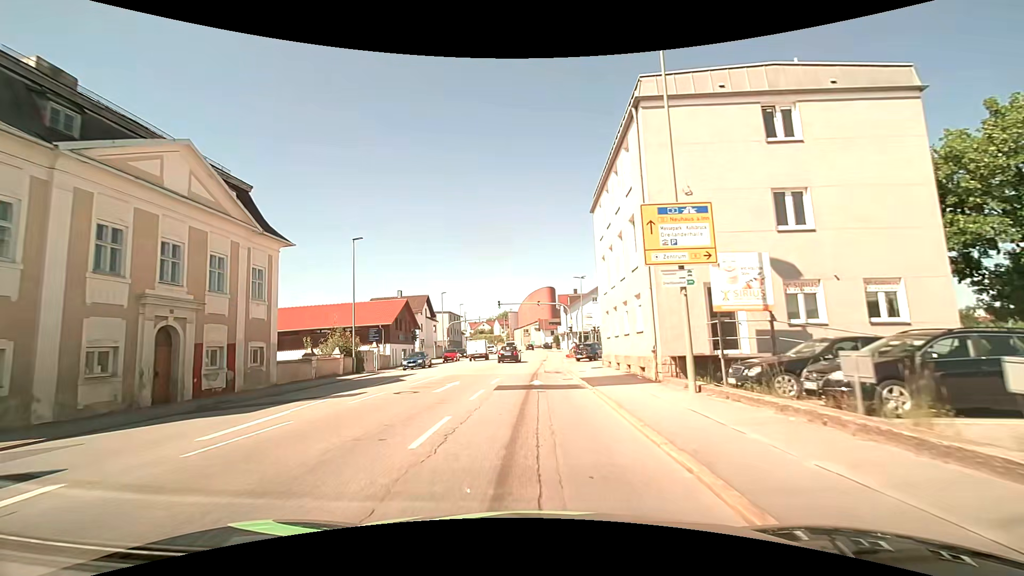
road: tertiary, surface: asphalt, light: Day
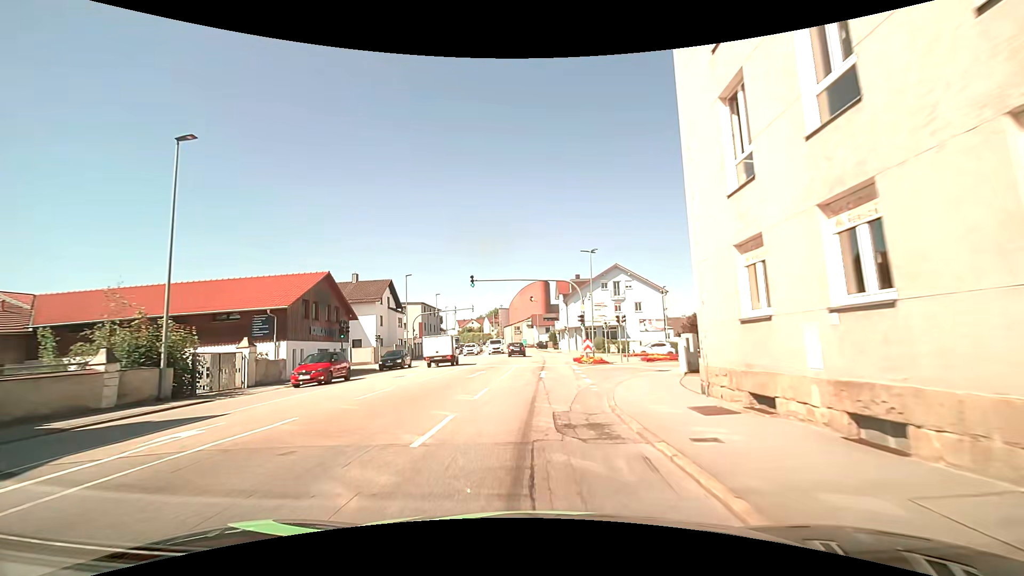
(+0.2, +18.5) m; +1°
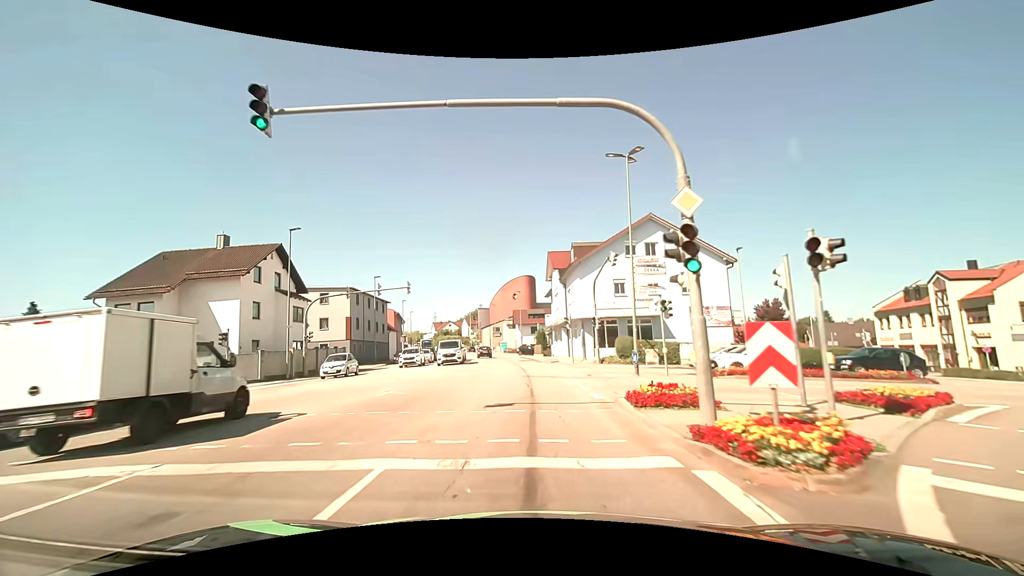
(+0.5, +25.7) m; +2°
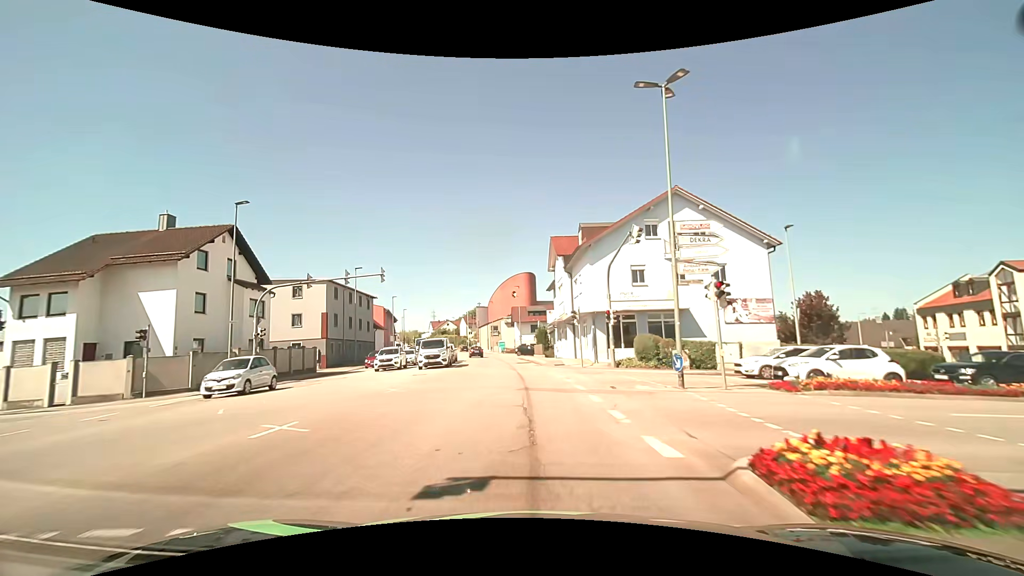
(0.0, +6.5) m; 0°
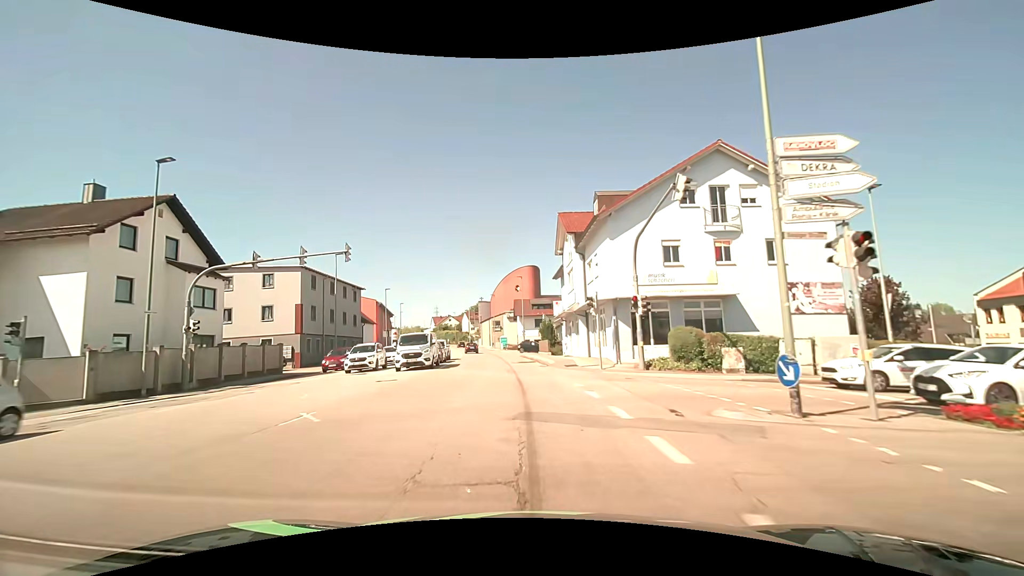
(-0.1, +6.4) m; -1°
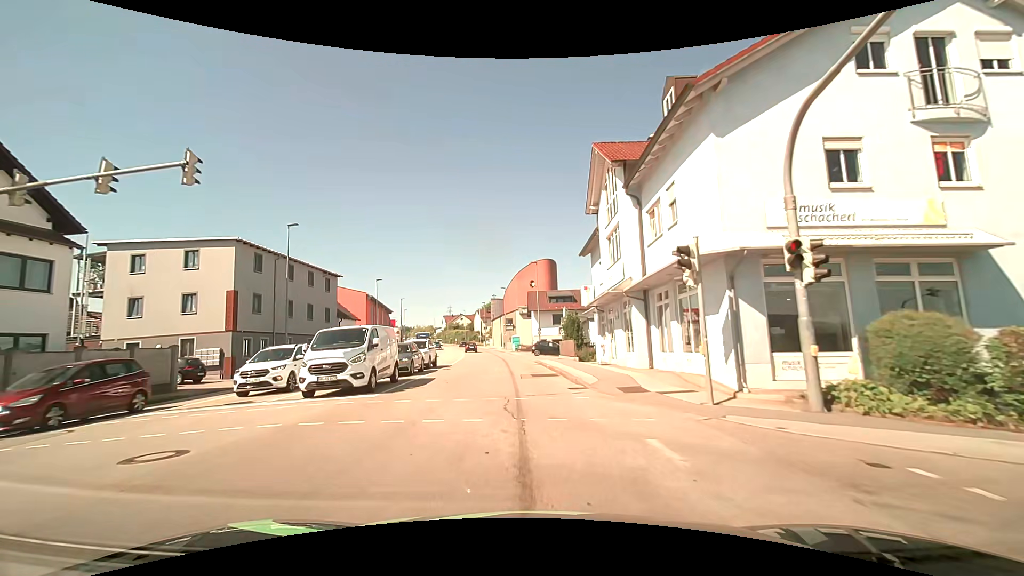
(-0.1, +12.1) m; -2°
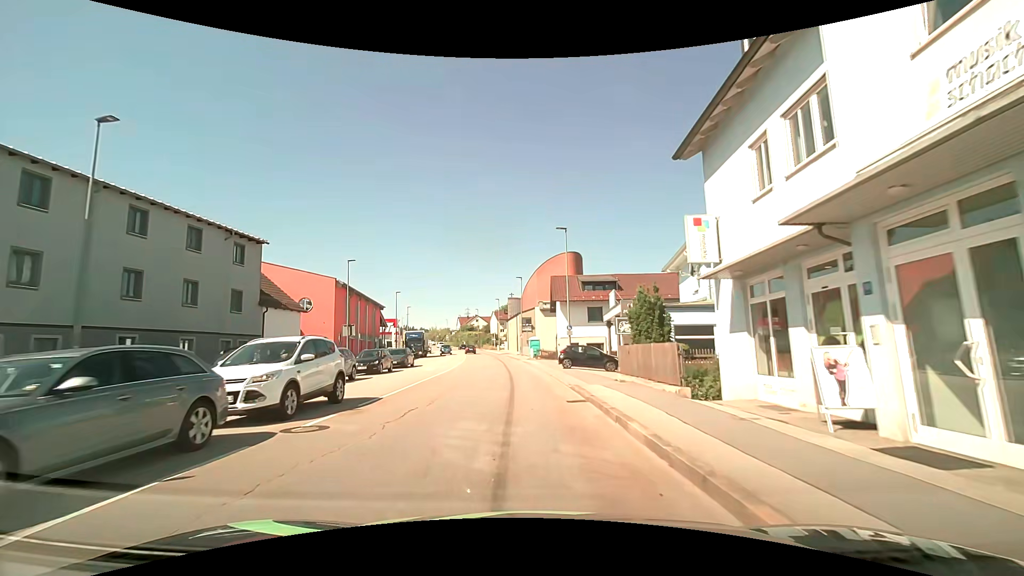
(-0.4, +17.7) m; -2°
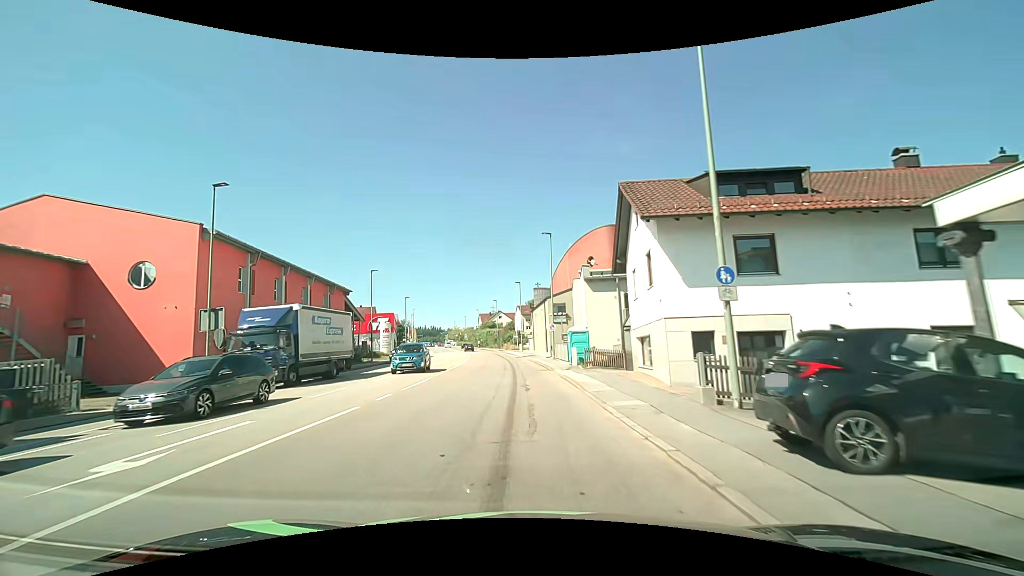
(-0.9, +25.3) m; -3°
(0, +10) (-1, +20) (-1, +30) (-2, +40) (-3, +50) (-4, +60) (-5, +70) (-7, +80) (-9, +89) (-11, +99) m
